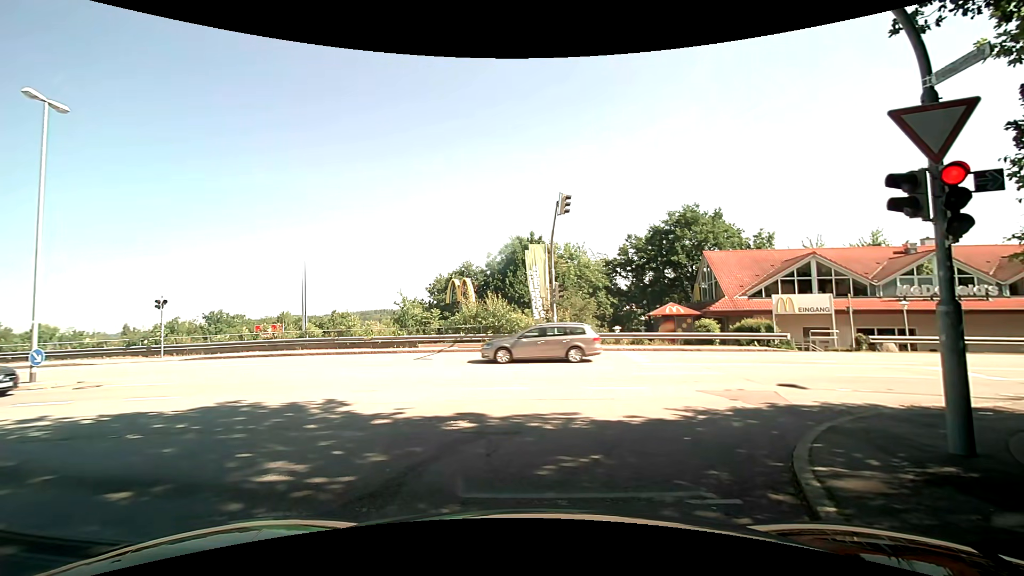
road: residential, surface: asphalt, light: Day
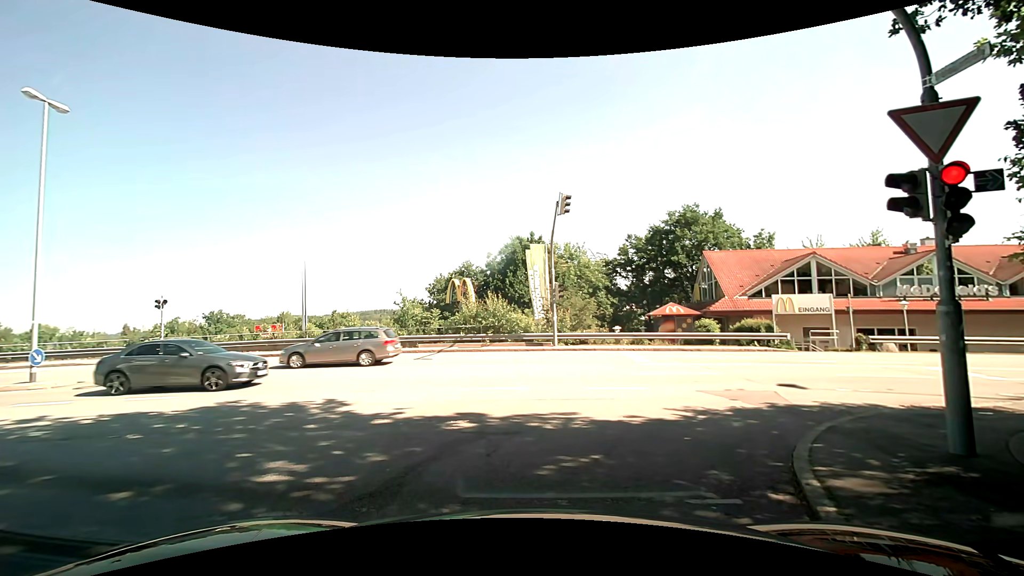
(0.0, 0.0) m; 0°
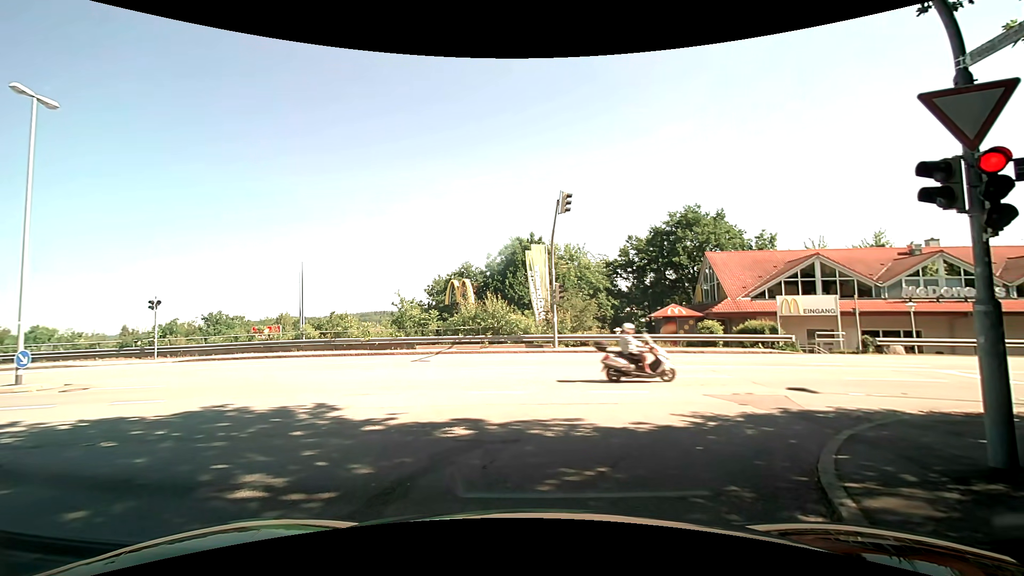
(0.0, +0.5) m; 0°
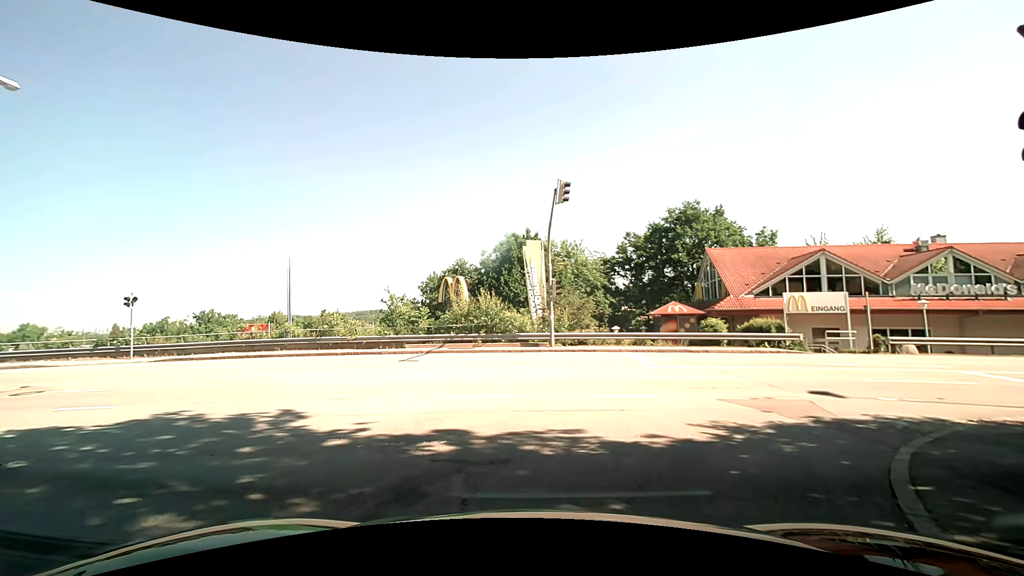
(0.0, +1.3) m; 0°
